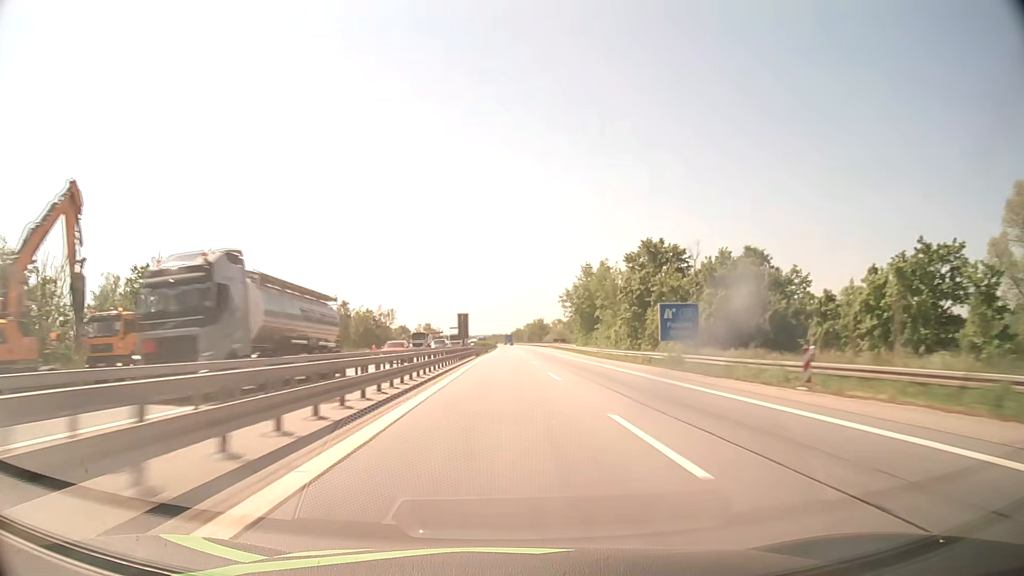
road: motorway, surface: asphalt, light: Day
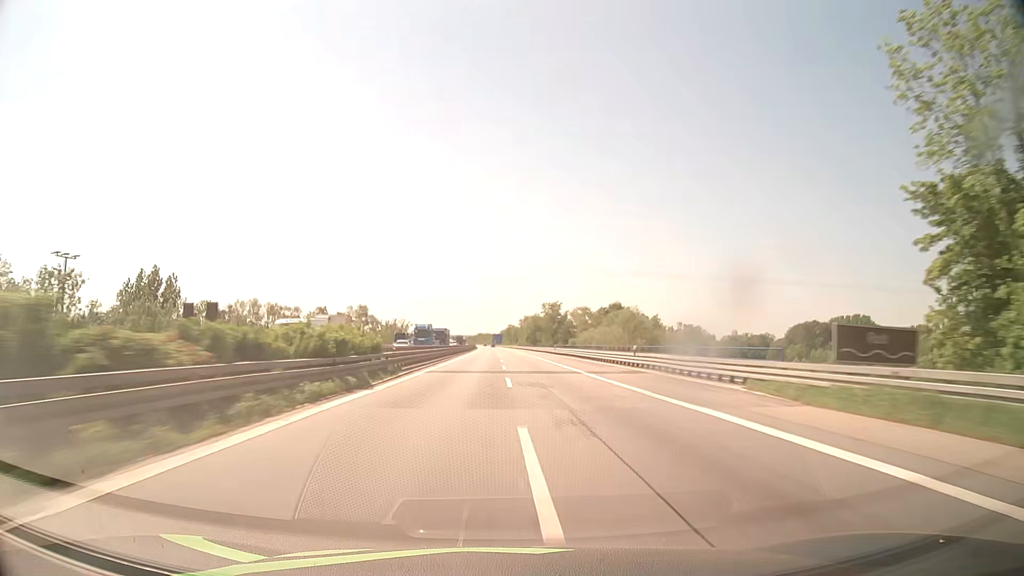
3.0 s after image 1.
(+1.5, +127.2) m; +1°
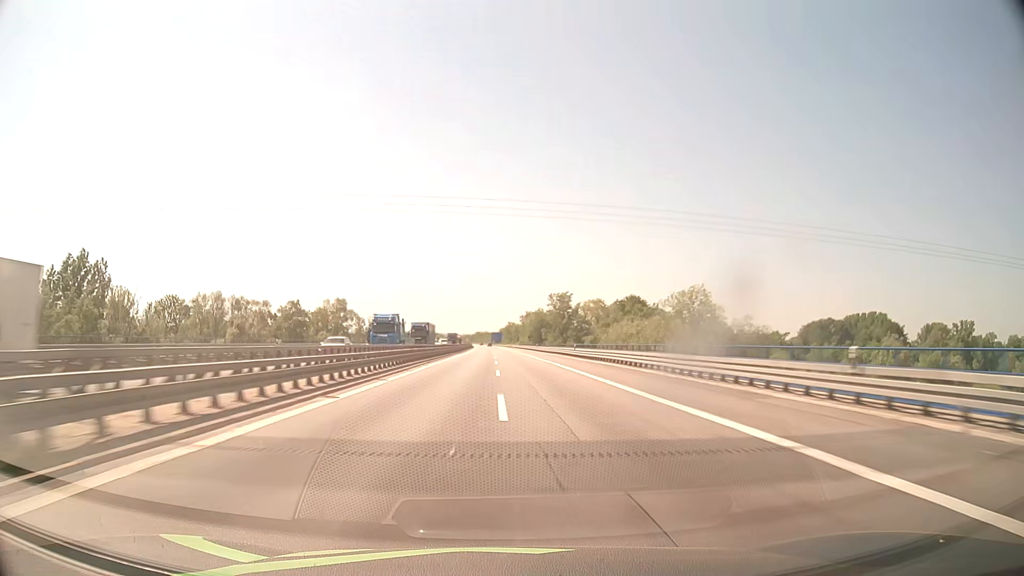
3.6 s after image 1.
(0.0, +25.4) m; 0°
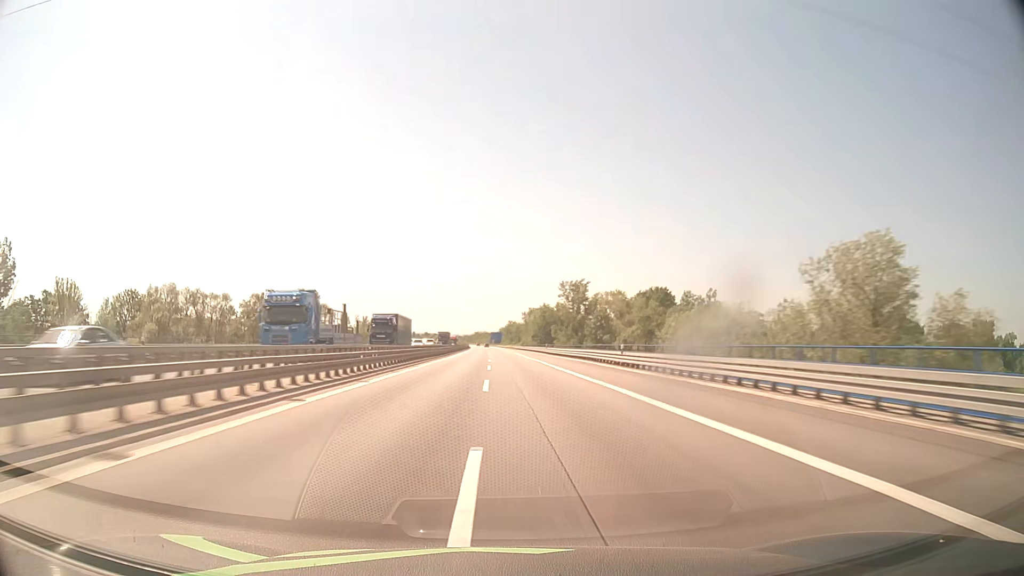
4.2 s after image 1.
(+0.1, +25.5) m; 0°
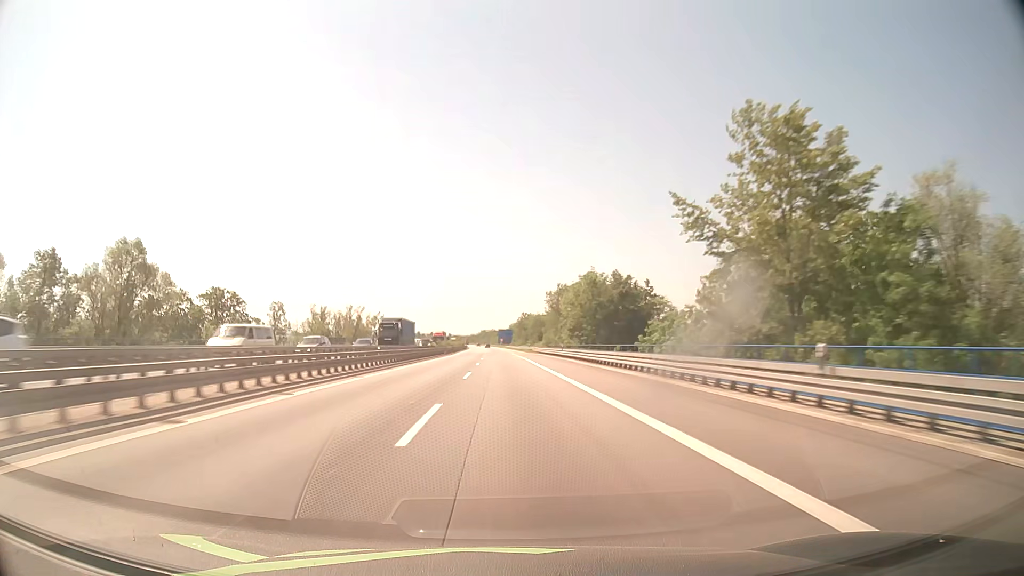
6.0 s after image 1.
(-0.5, +76.3) m; -1°
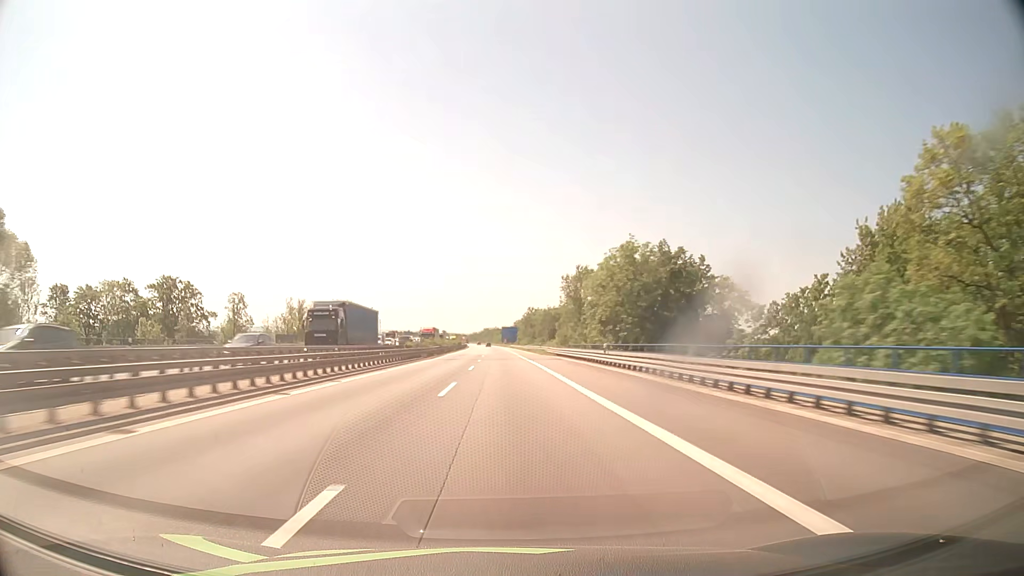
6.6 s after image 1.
(-0.1, +25.4) m; 0°
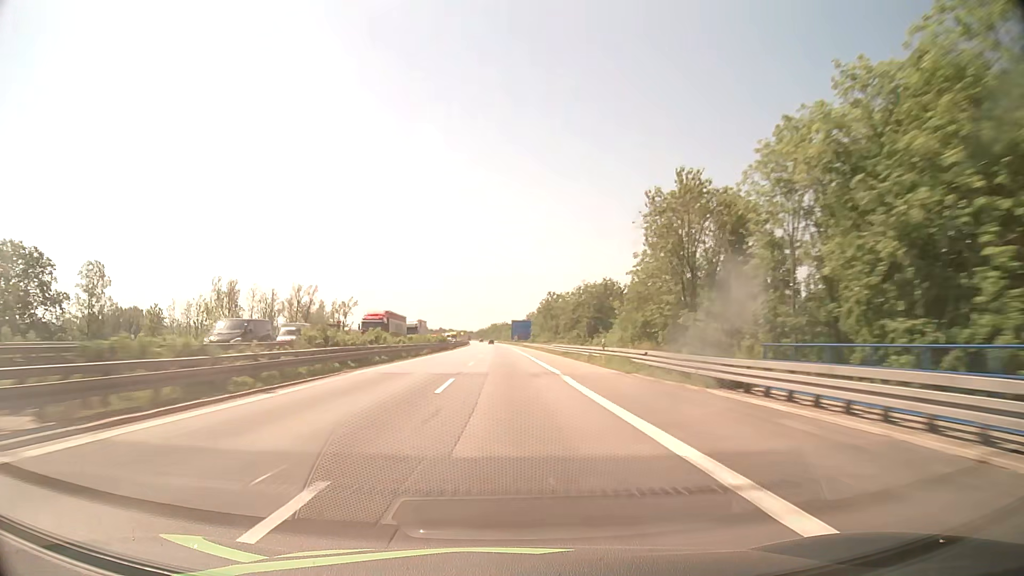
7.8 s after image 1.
(-0.3, +50.8) m; -1°
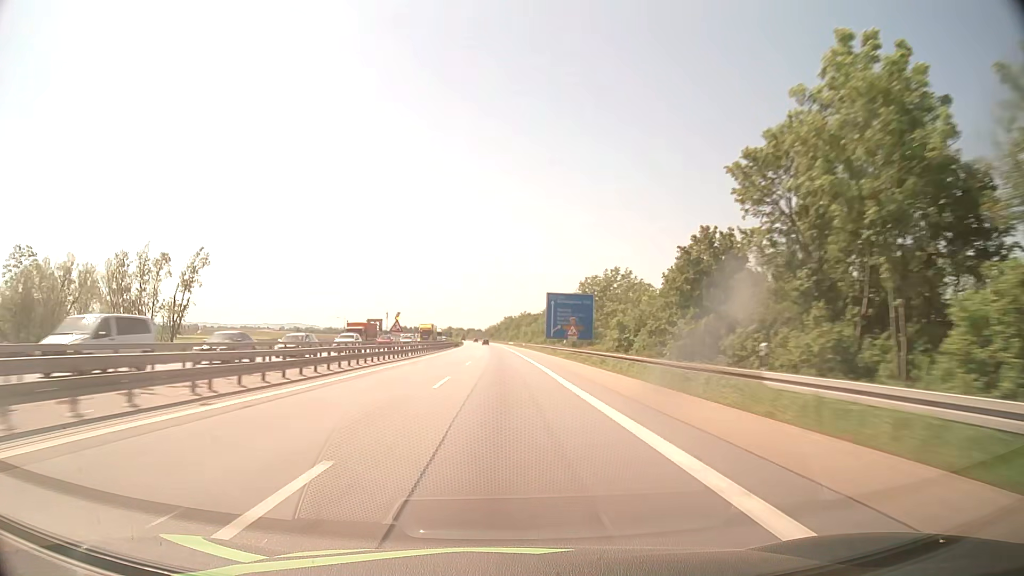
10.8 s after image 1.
(-1.4, +122.2) m; -1°
(0, +10) (0, +20) (0, +30) (0, +40) (0, +50) (-1, +60) (-1, +70) (-1, +80) (-1, +90) (-1, +100) m
